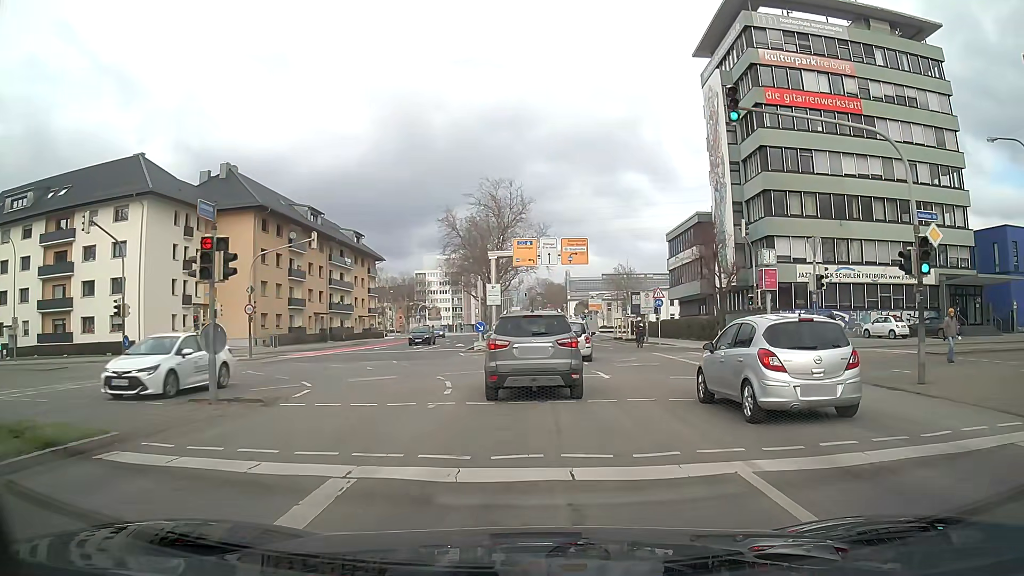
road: secondary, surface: asphalt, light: Day
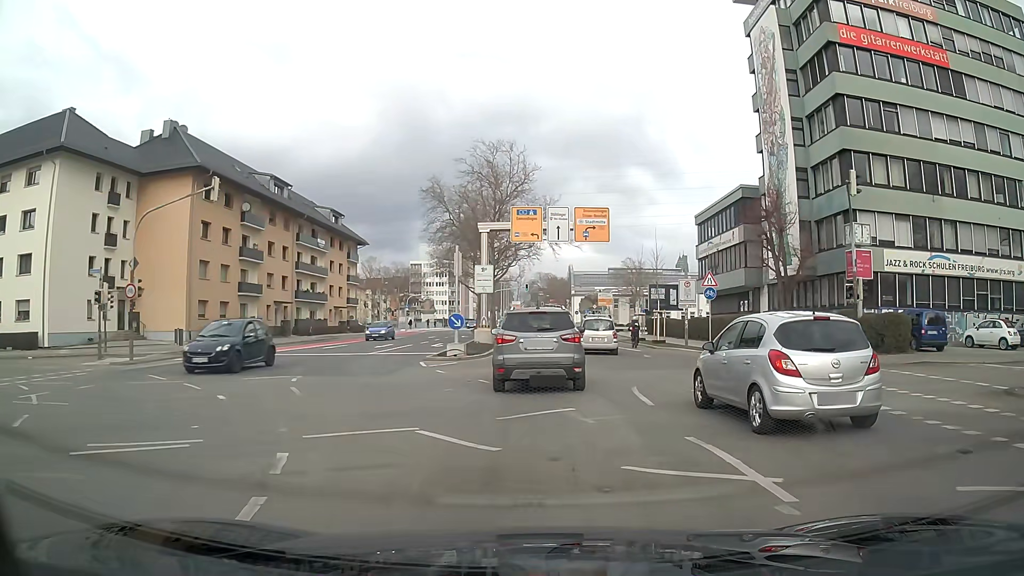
(0.0, +12.3) m; 0°
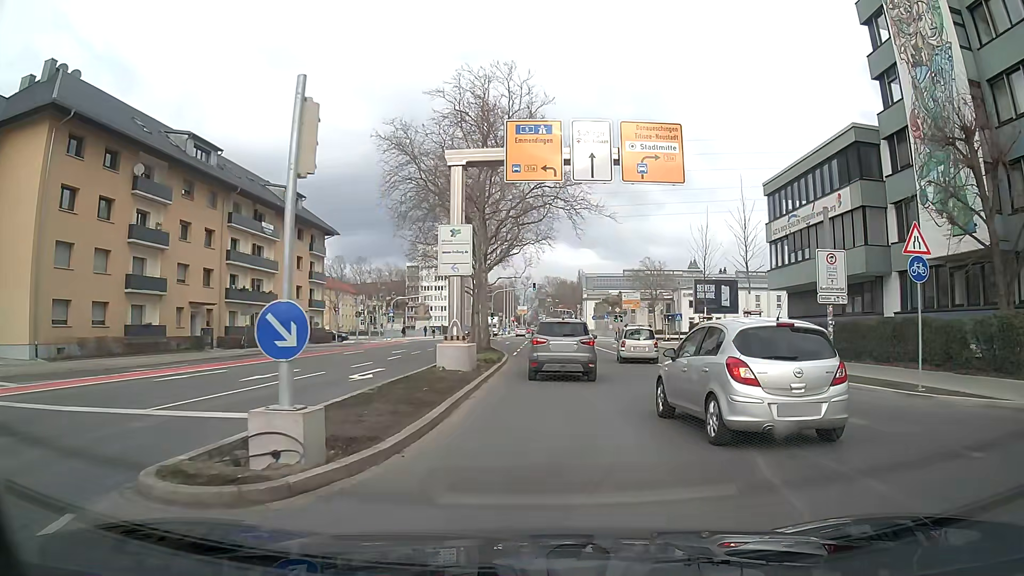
(-0.1, +17.4) m; 0°
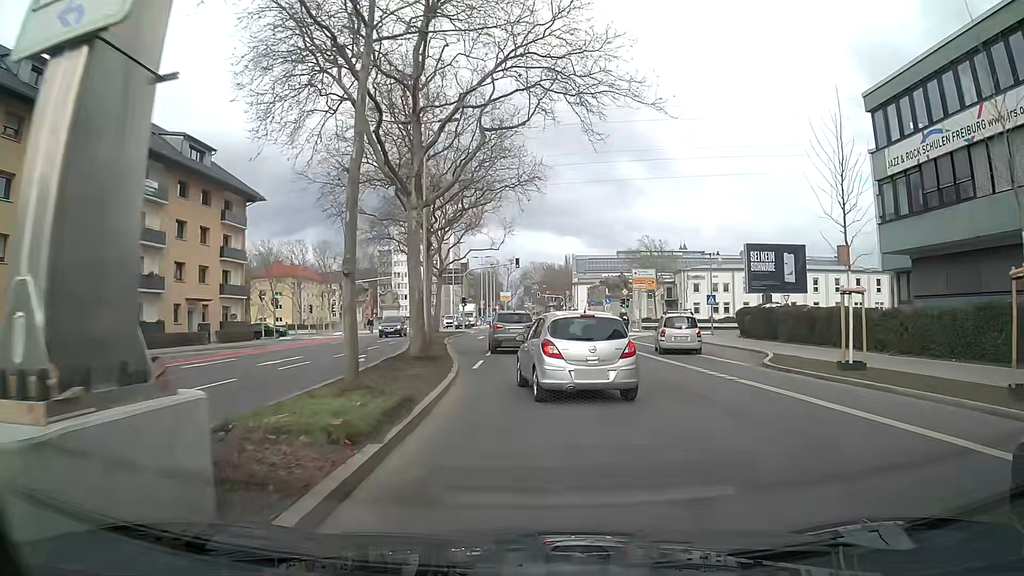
(+0.2, +17.4) m; +1°
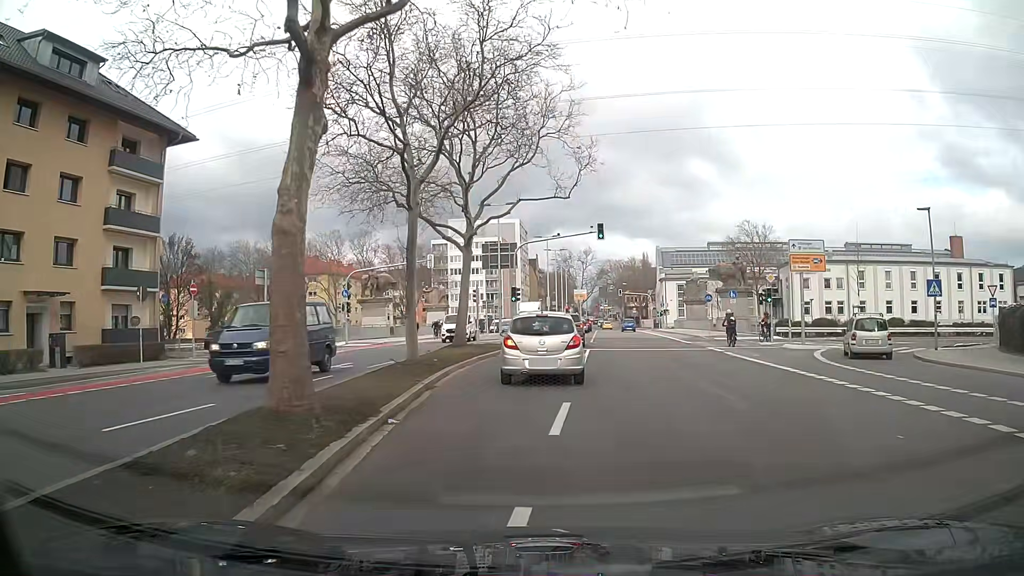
(-1.0, +22.8) m; -5°
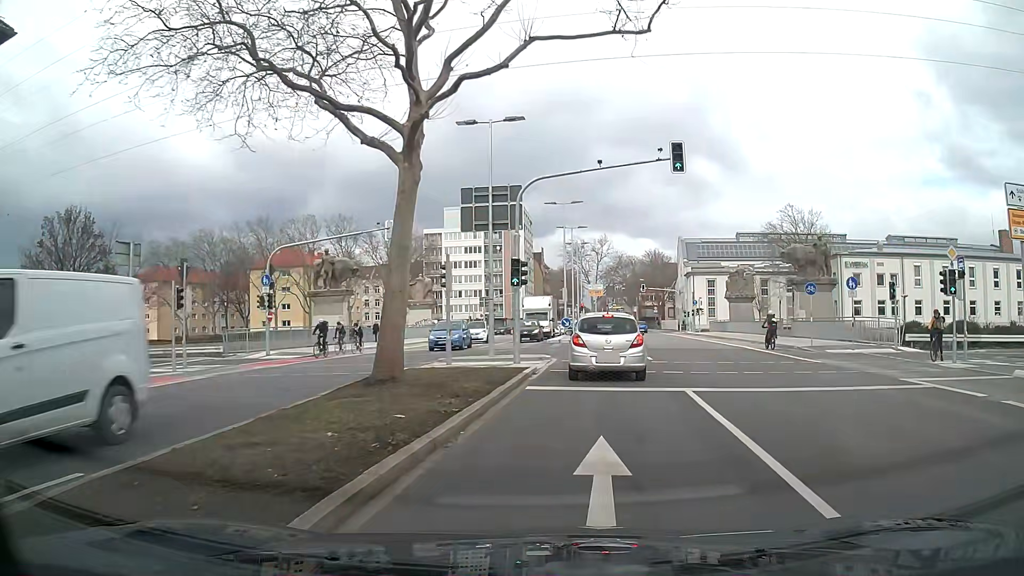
(-0.4, +17.1) m; 0°
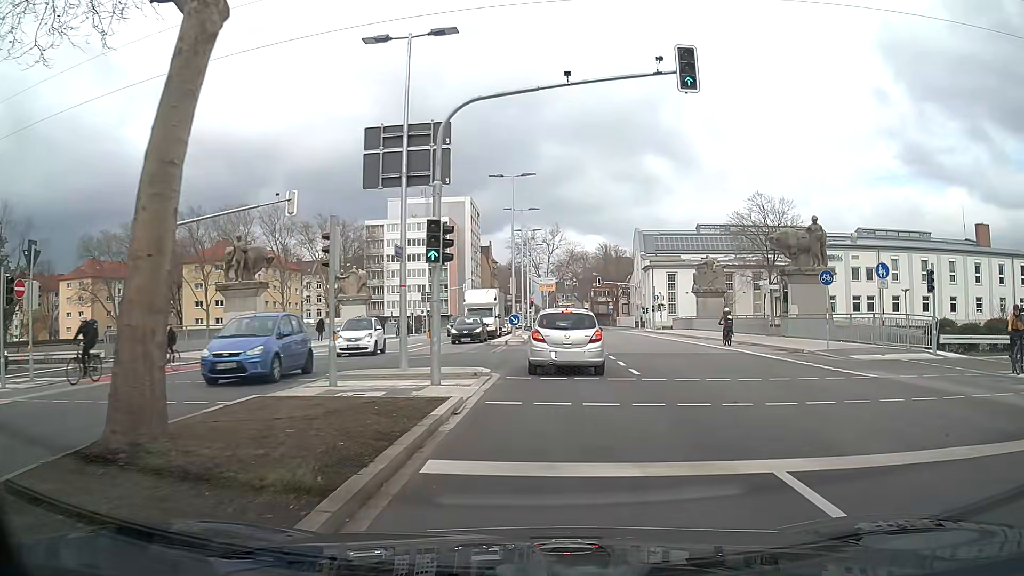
(+0.3, +7.0) m; +4°
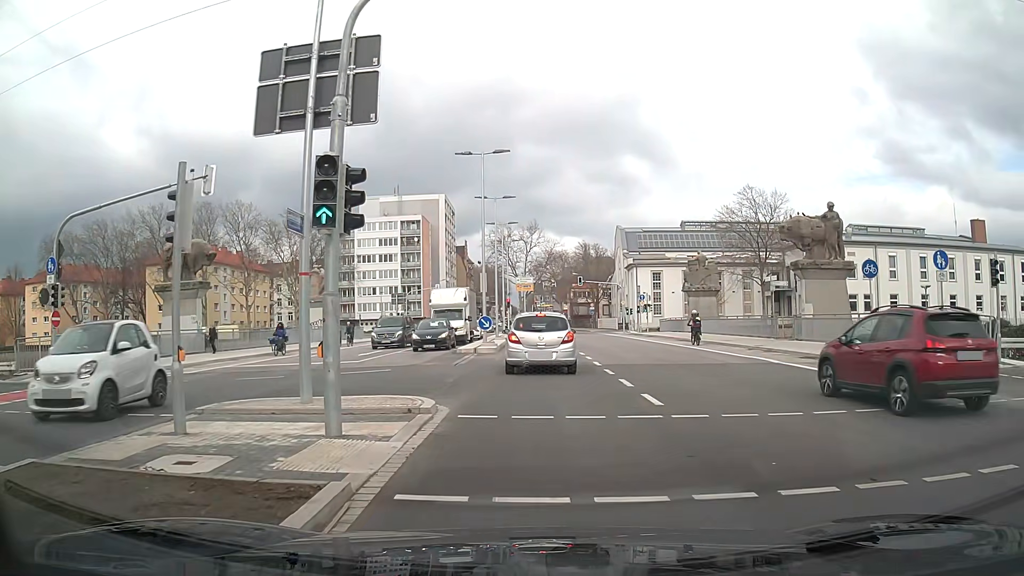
(+0.1, +5.0) m; +2°
(0, +10) (0, +20) (0, +30) (0, +40) (0, +50) (0, +60) (-3, +69) (-11, +75) (-21, +77) (-31, +77) m
